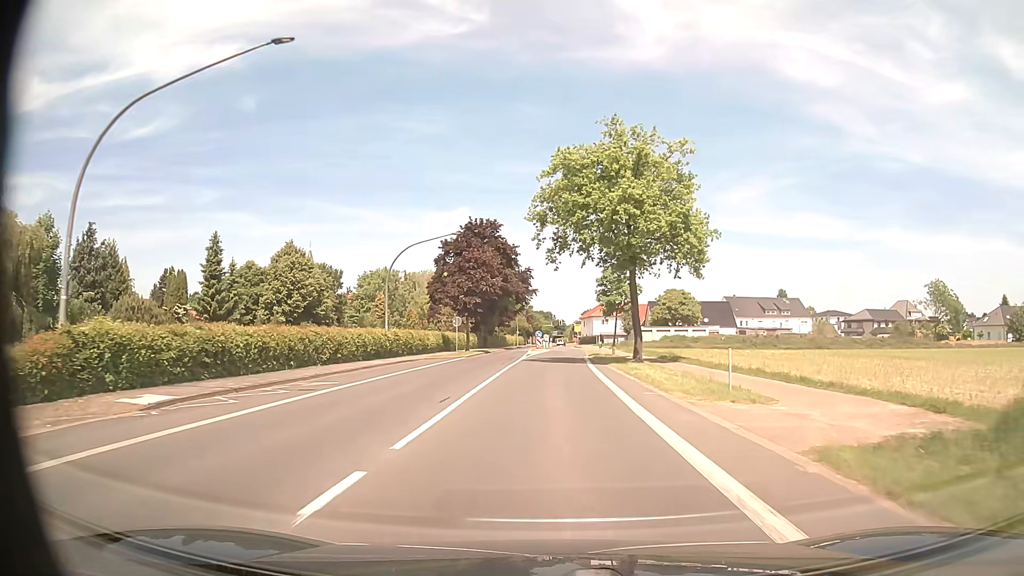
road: tertiary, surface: asphalt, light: Day
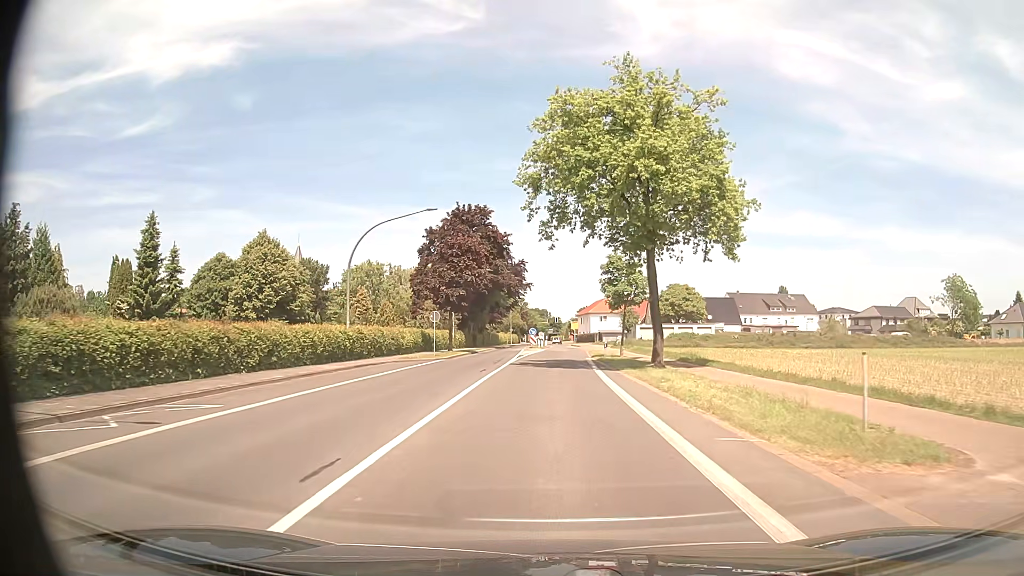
(0.0, +7.6) m; +1°
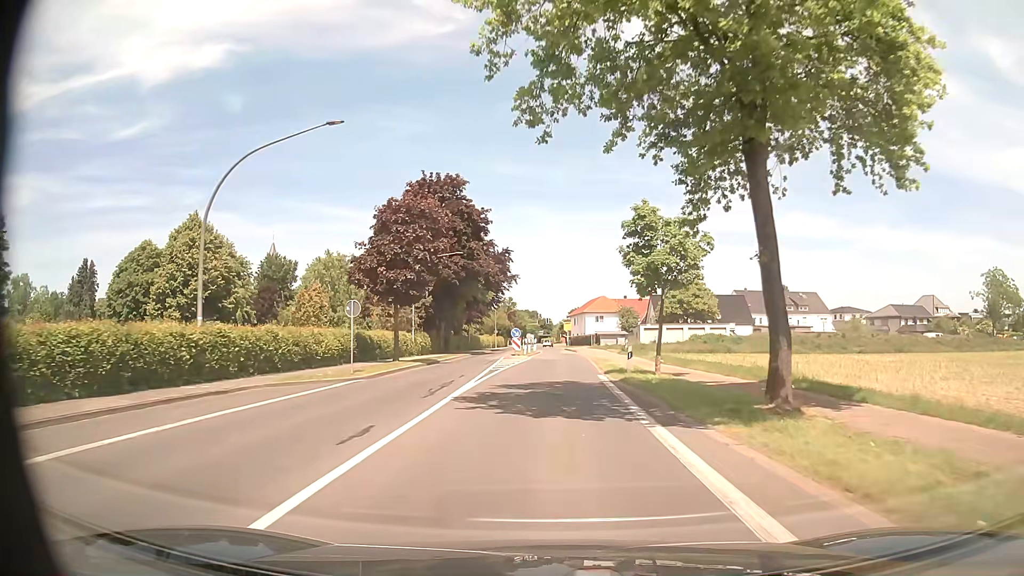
(+0.1, +15.3) m; +1°
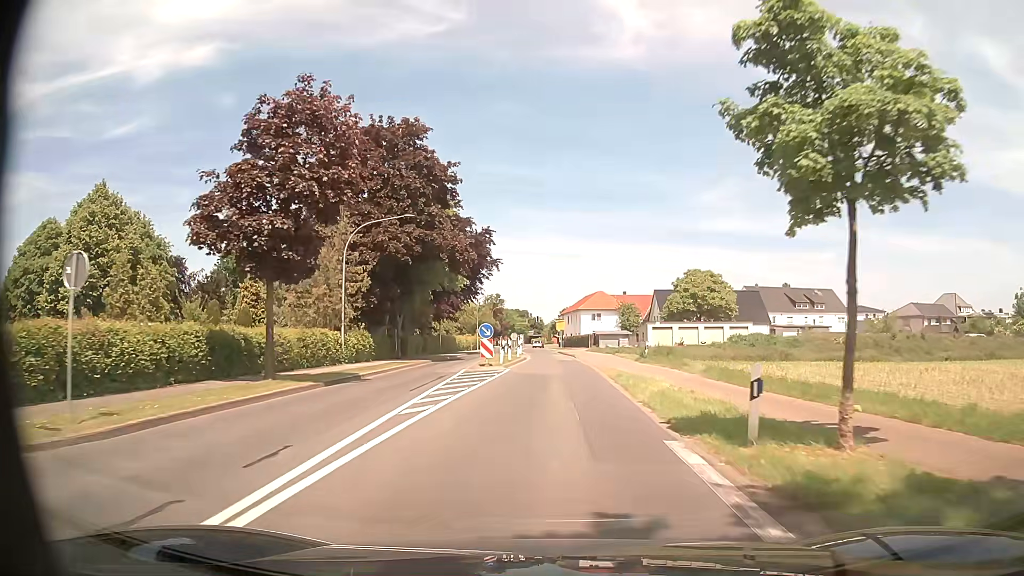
(+0.1, +15.4) m; +1°
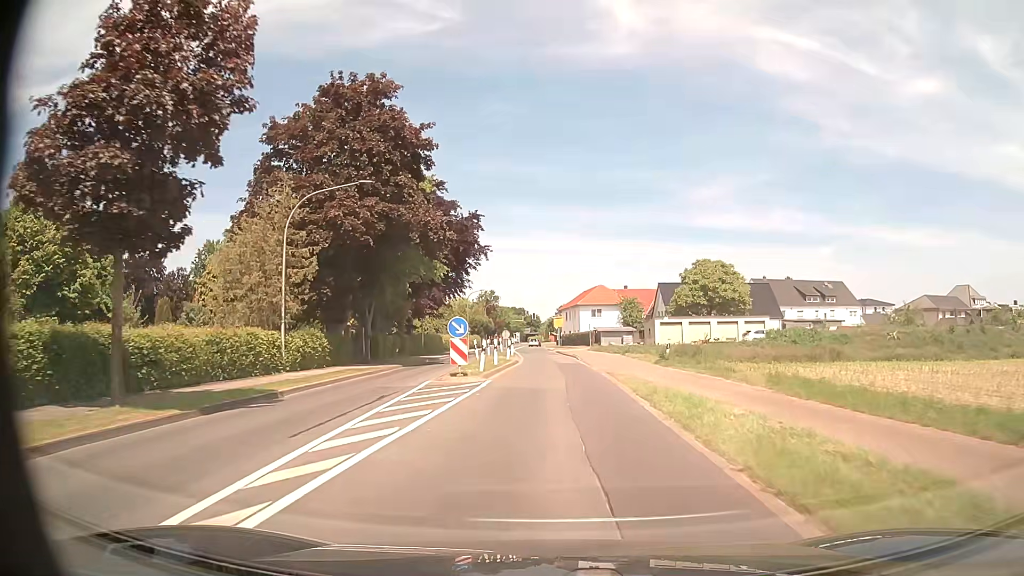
(0.0, +7.7) m; 0°
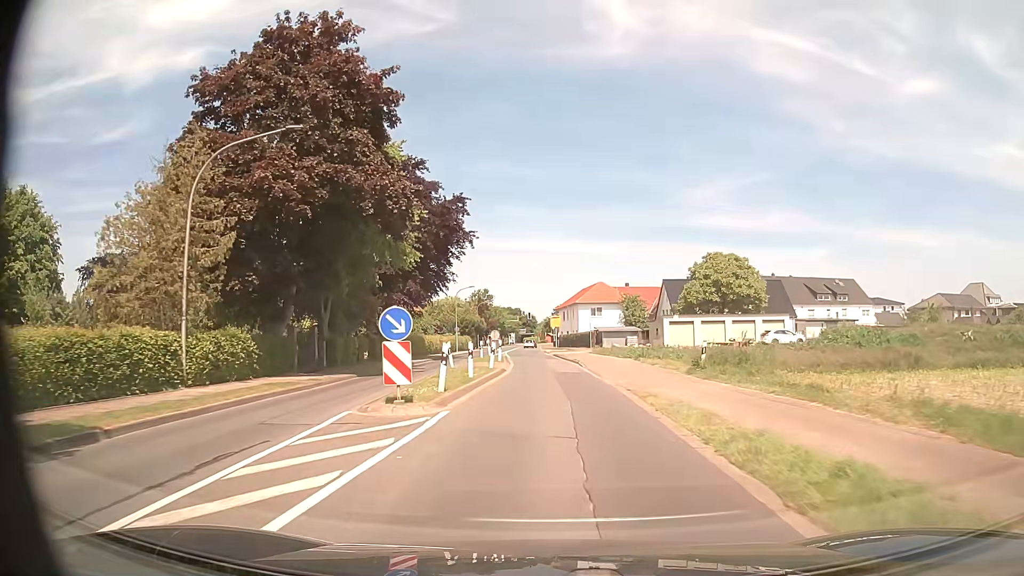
(0.0, +7.7) m; 0°
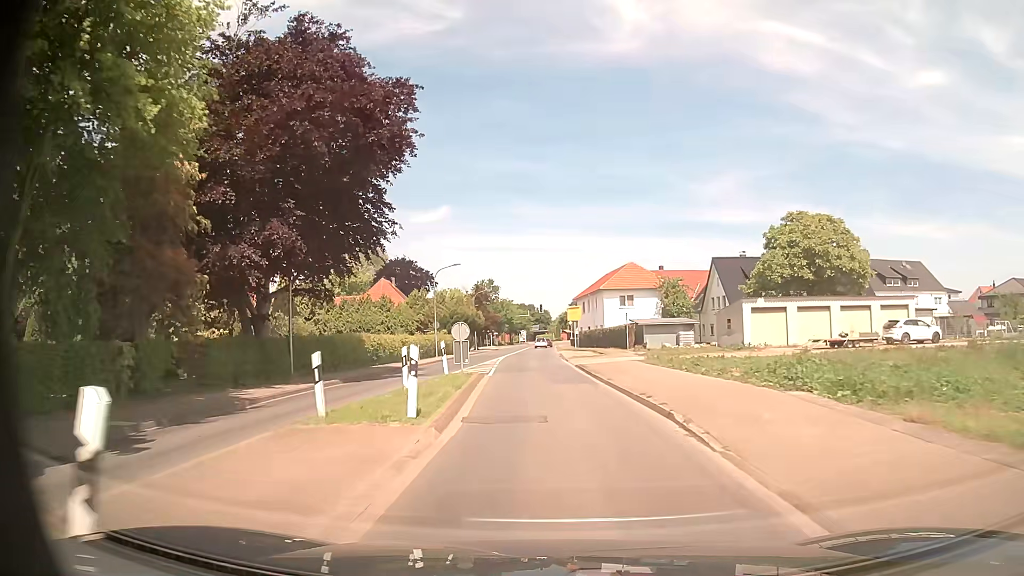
(-0.1, +23.3) m; -1°
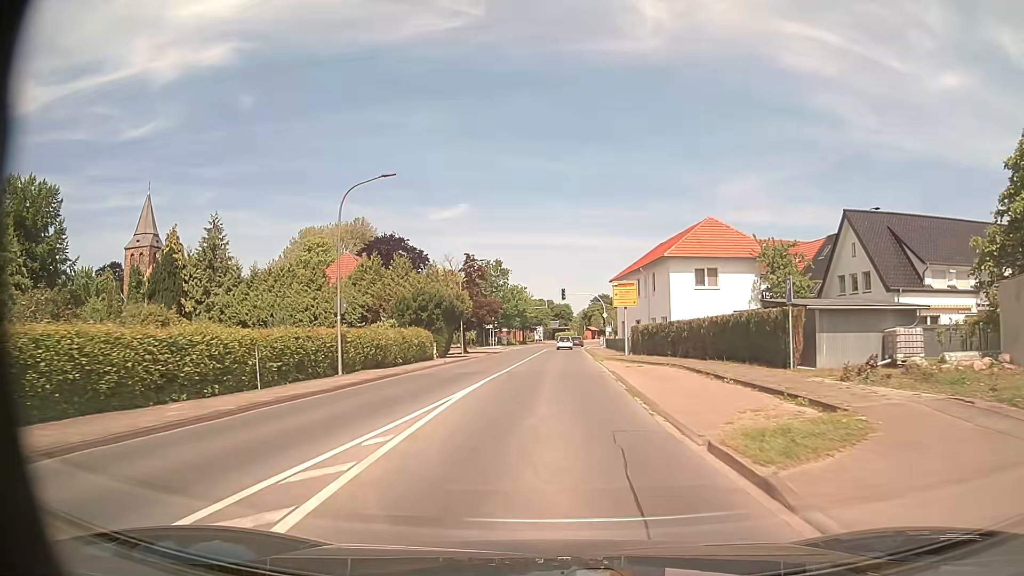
(-0.8, +31.1) m; -2°
(0, +10) (0, +20) (0, +30) (+1, +40) (+1, +50) (+1, +60) (+1, +70) (+2, +80) (+2, +90) (+3, +100) m
